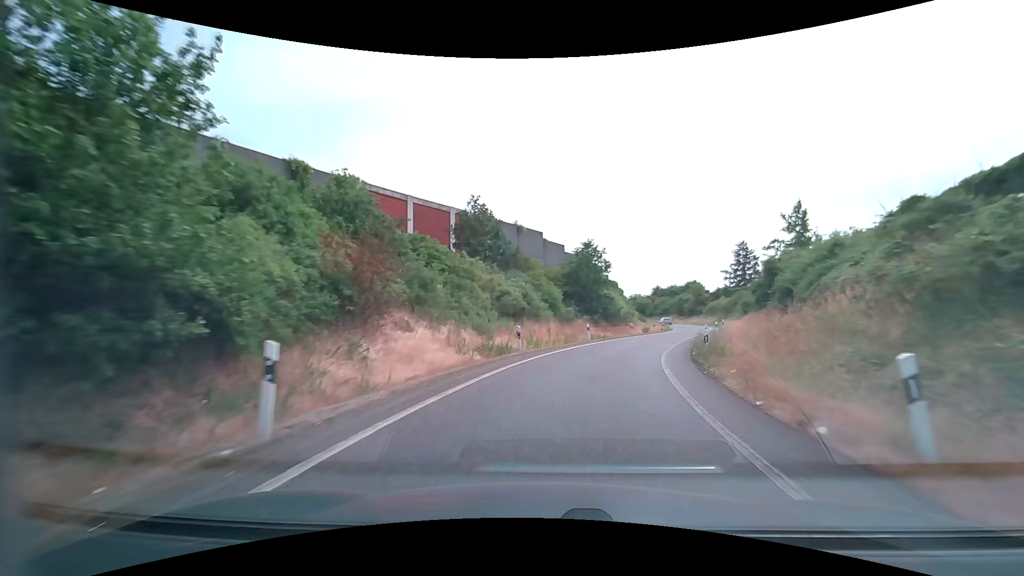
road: motorway_link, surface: asphalt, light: Day
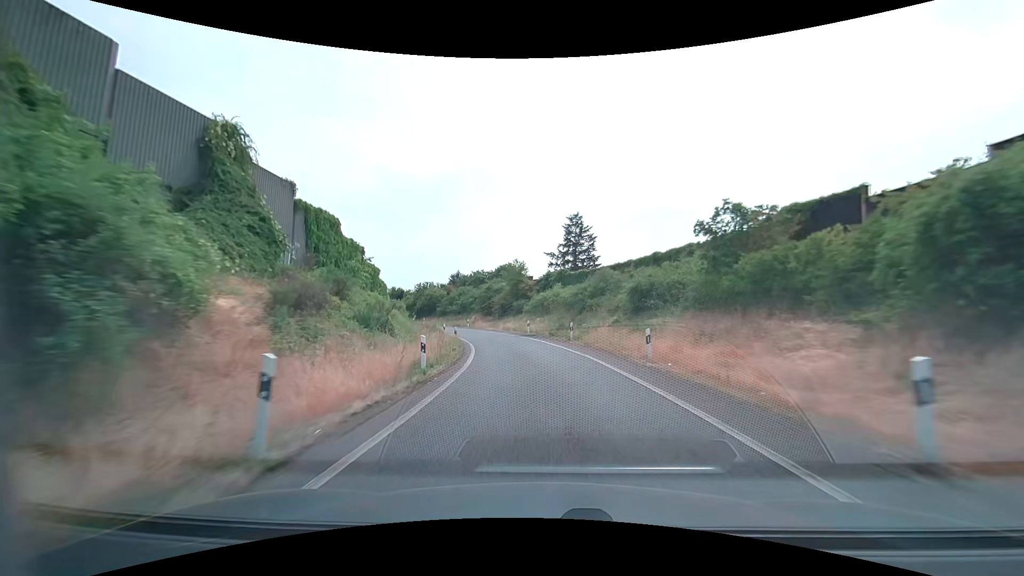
(+12.3, +47.6) m; +23°
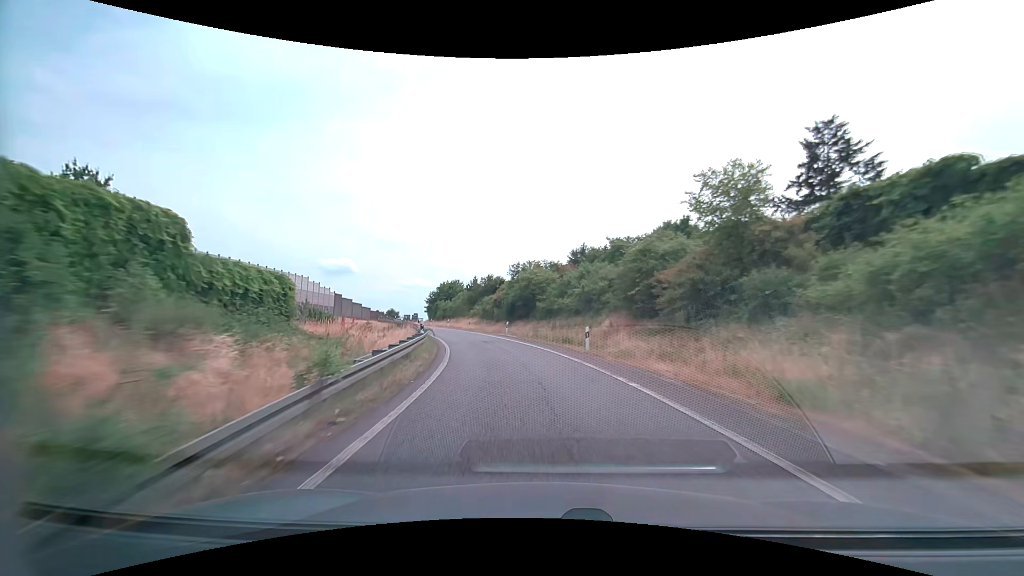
(-4.4, +40.6) m; -15°
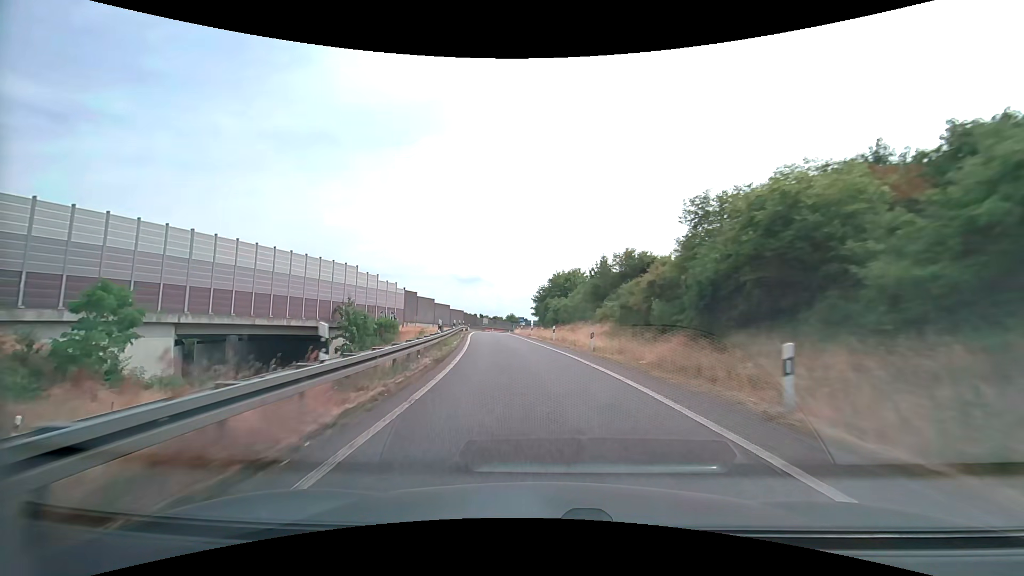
(-4.0, +30.8) m; -15°
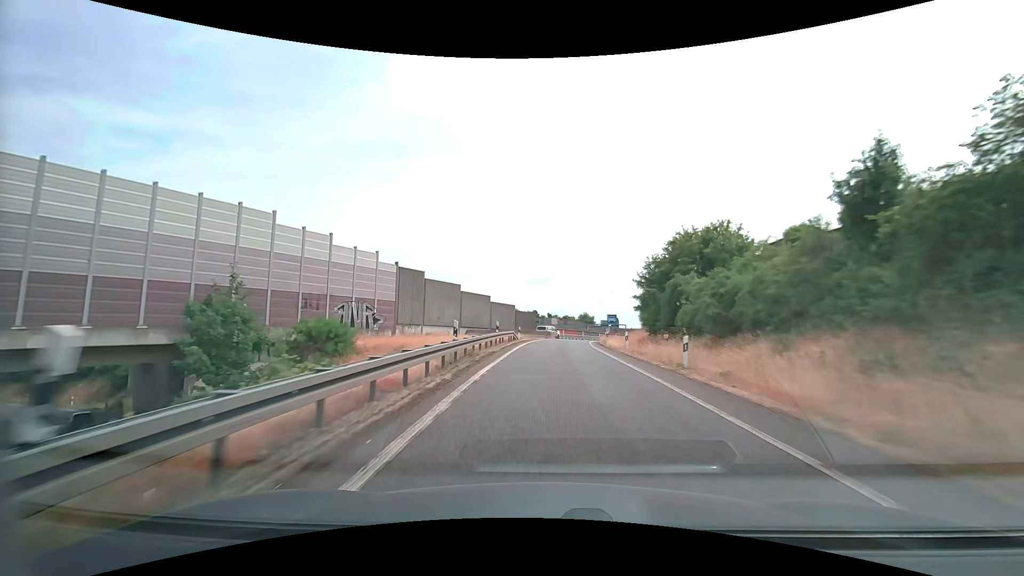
(-3.1, +31.2) m; -9°
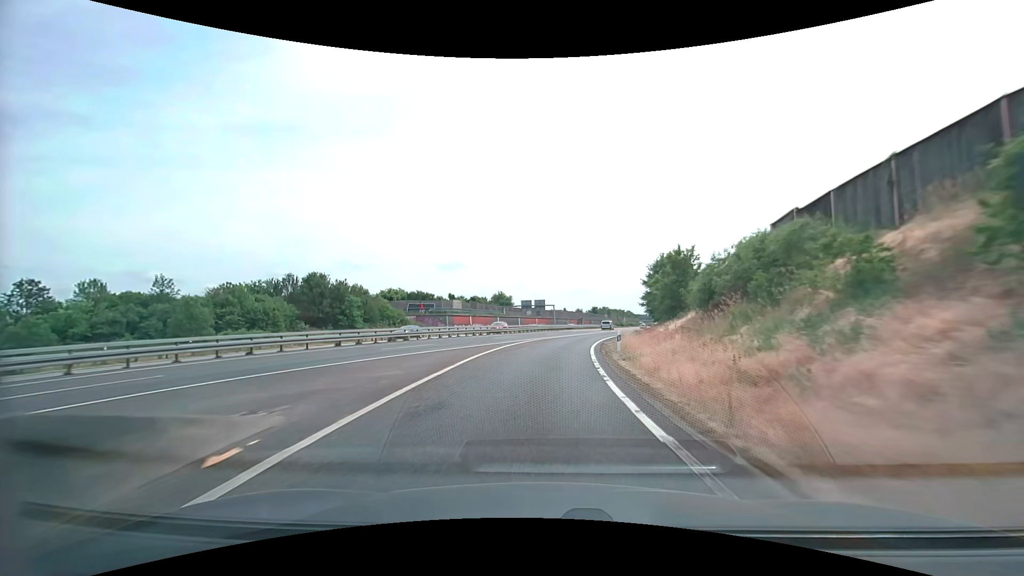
(+3.3, +53.2) m; +9°
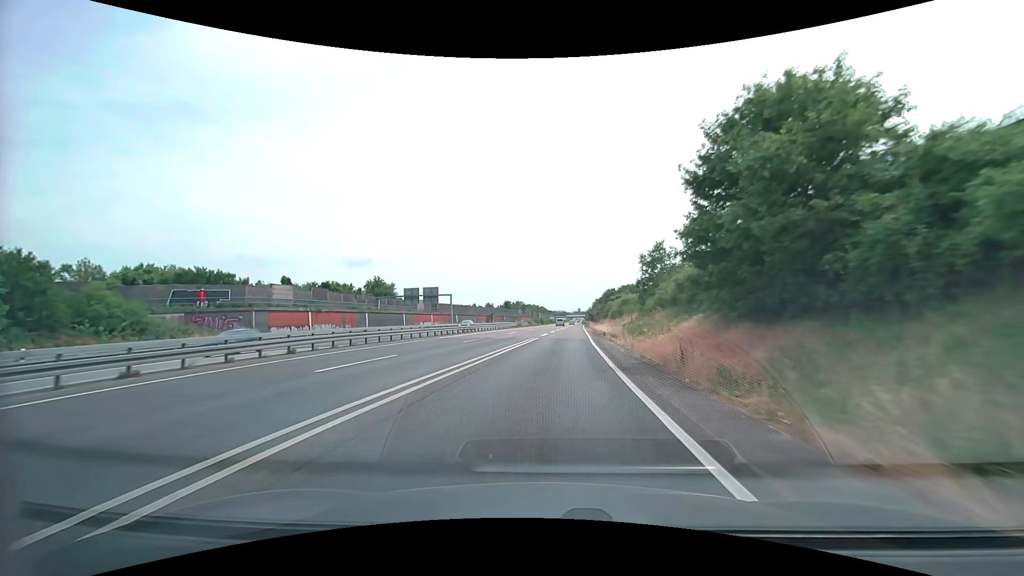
(+3.9, +44.6) m; +10°
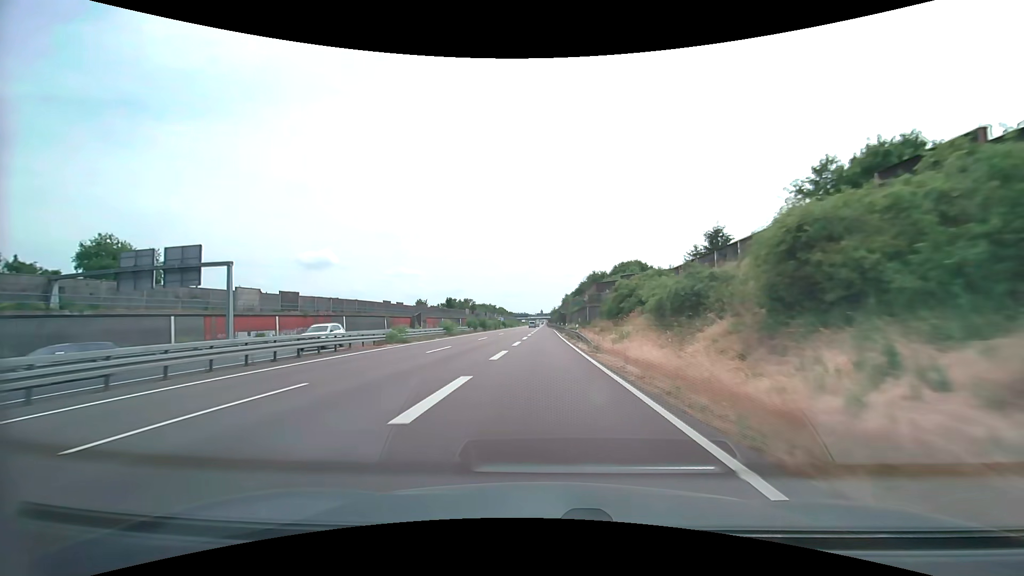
(+3.4, +60.8) m; +5°
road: trunk
(0, +10) (0, +20) (0, +30) (0, +40) (0, +50) (0, +60) (-1, +70) (-1, +80) (-1, +90) (-1, +100) m
